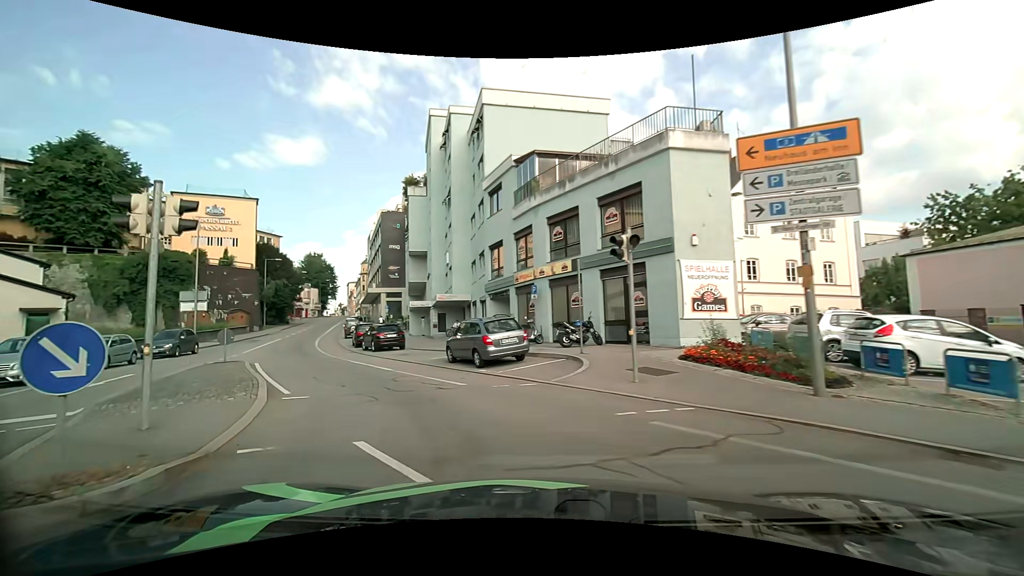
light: Day
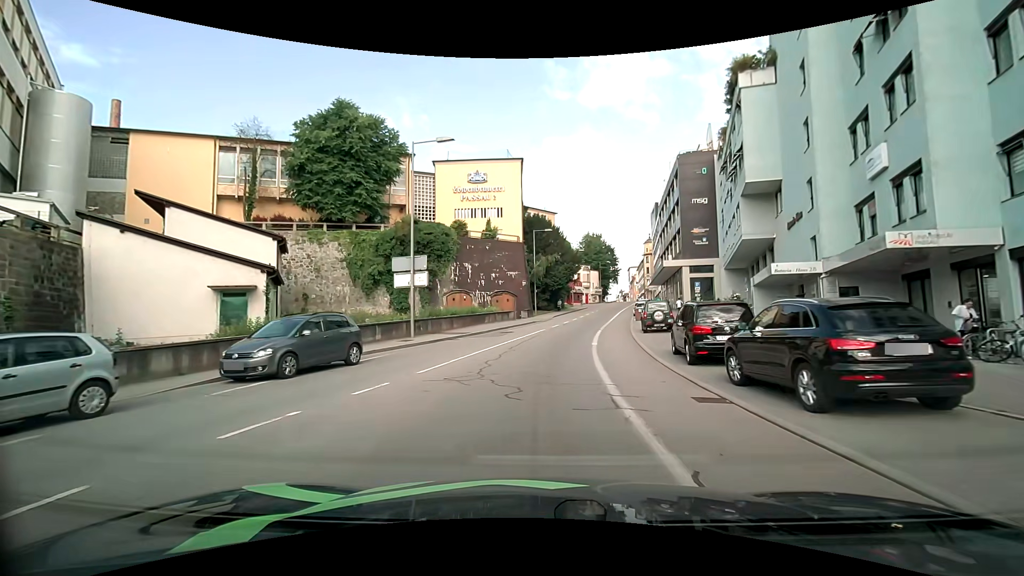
(-8.6, +20.0) m; -34°
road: tertiary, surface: asphalt
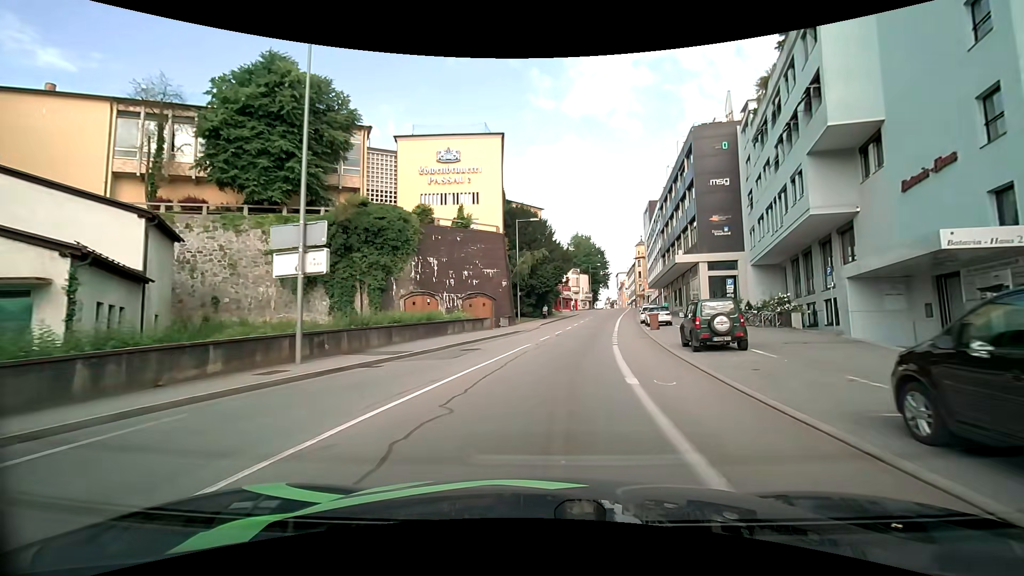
(+0.1, +10.7) m; +2°
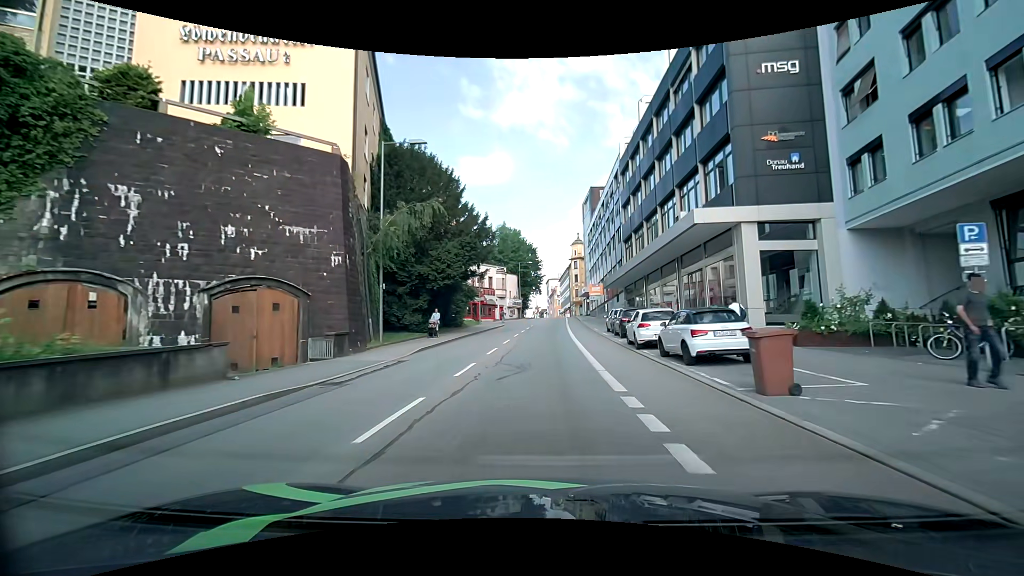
(+1.8, +24.2) m; +8°
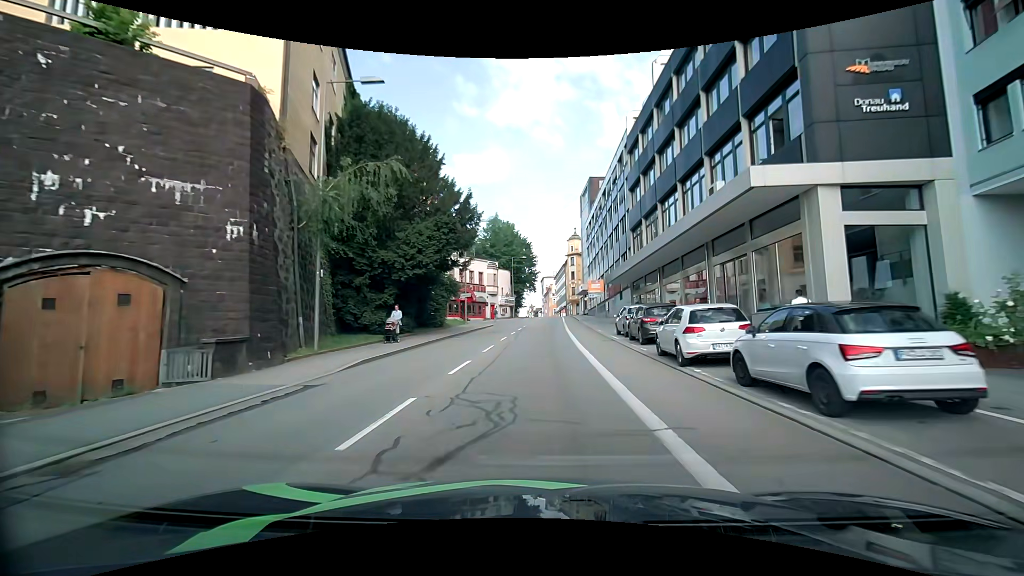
(0.0, +6.4) m; +1°
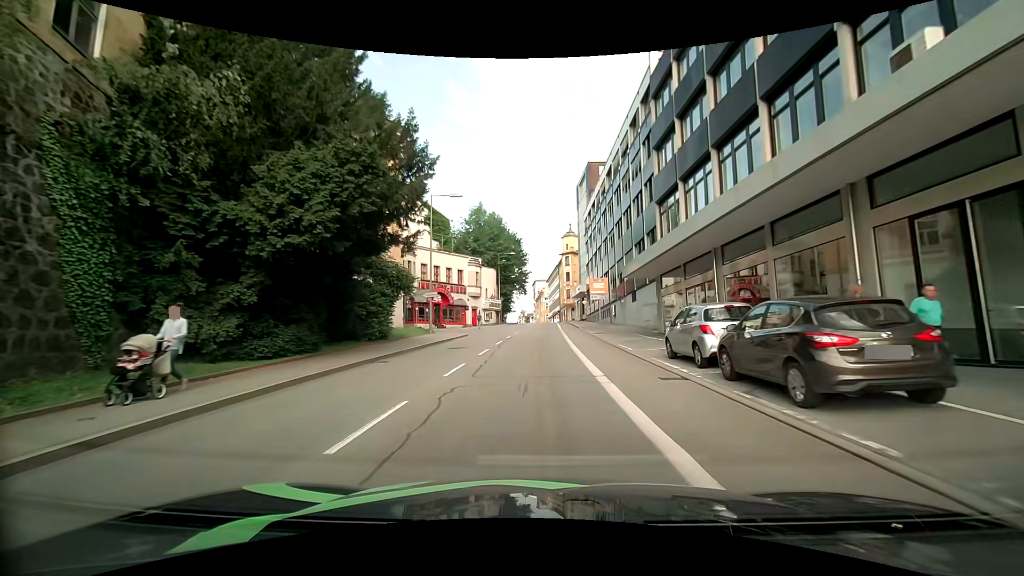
(+0.1, +12.0) m; +1°
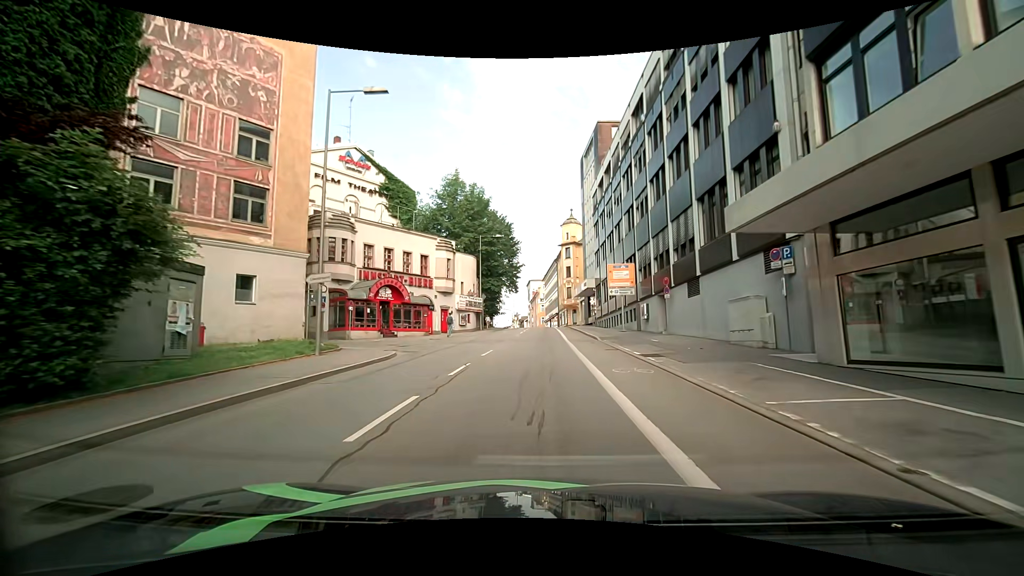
(+0.1, +17.5) m; -3°
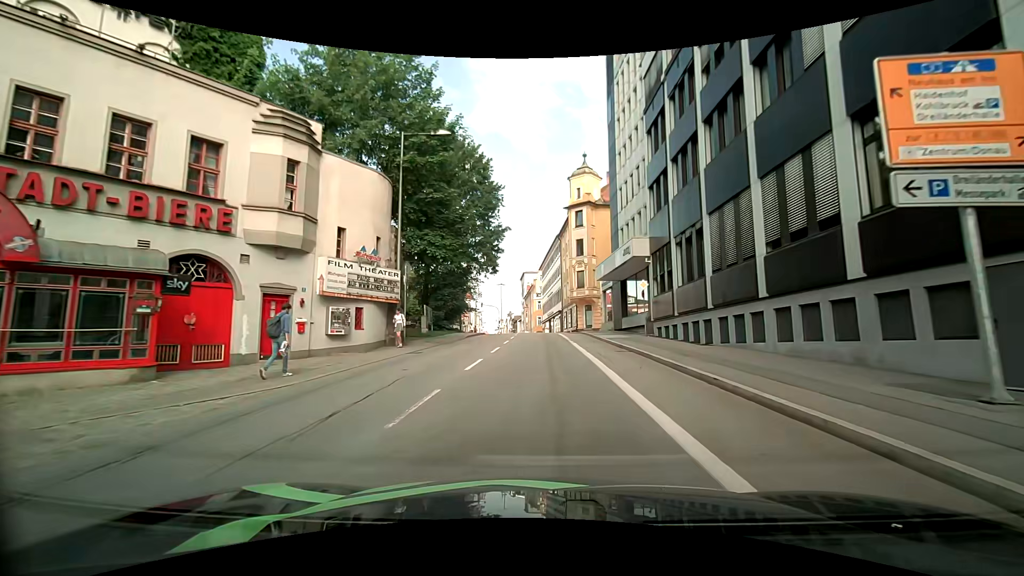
(+1.1, +29.7) m; +1°
